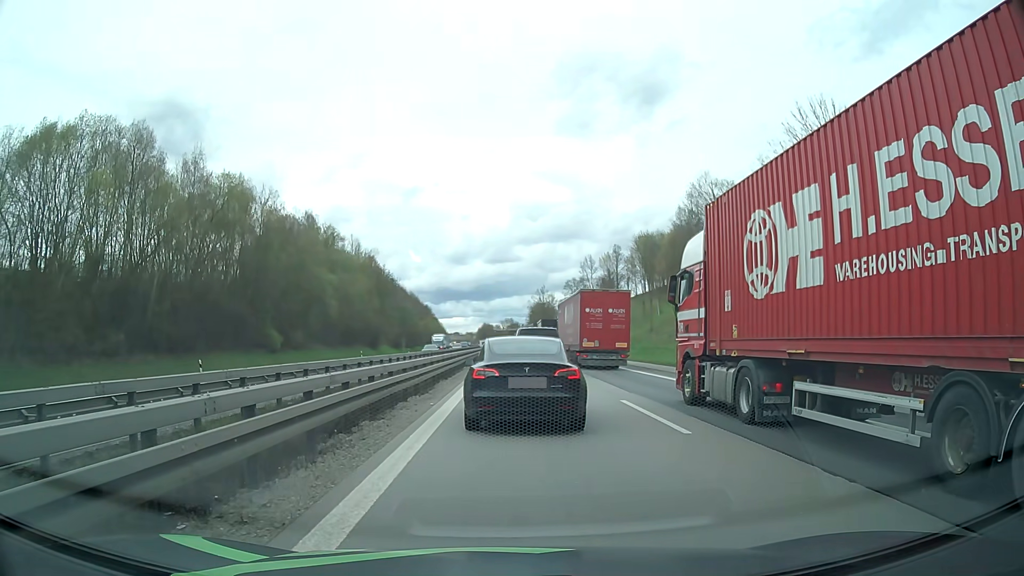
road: motorway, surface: asphalt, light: Day
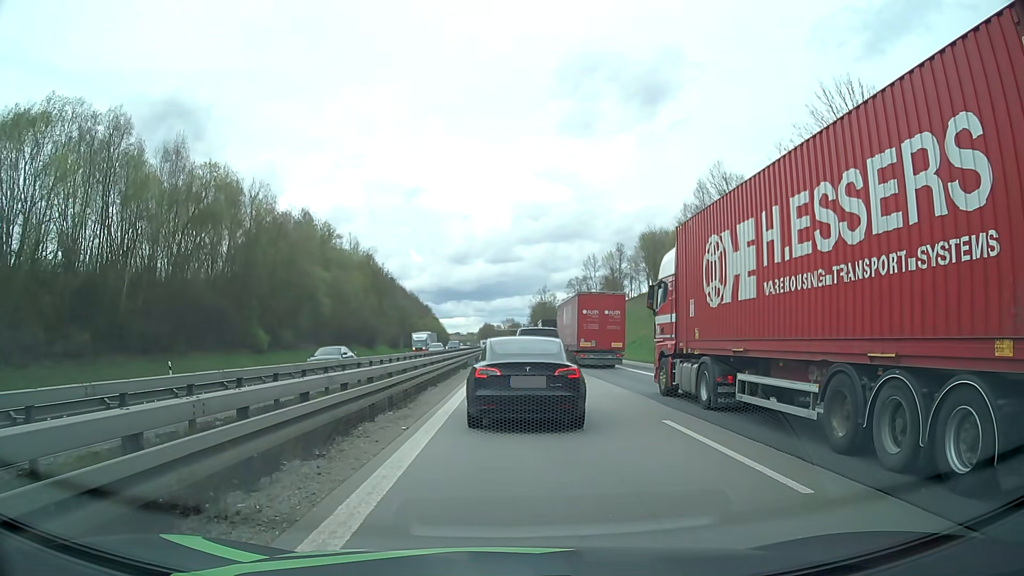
(0.0, +4.2) m; 0°
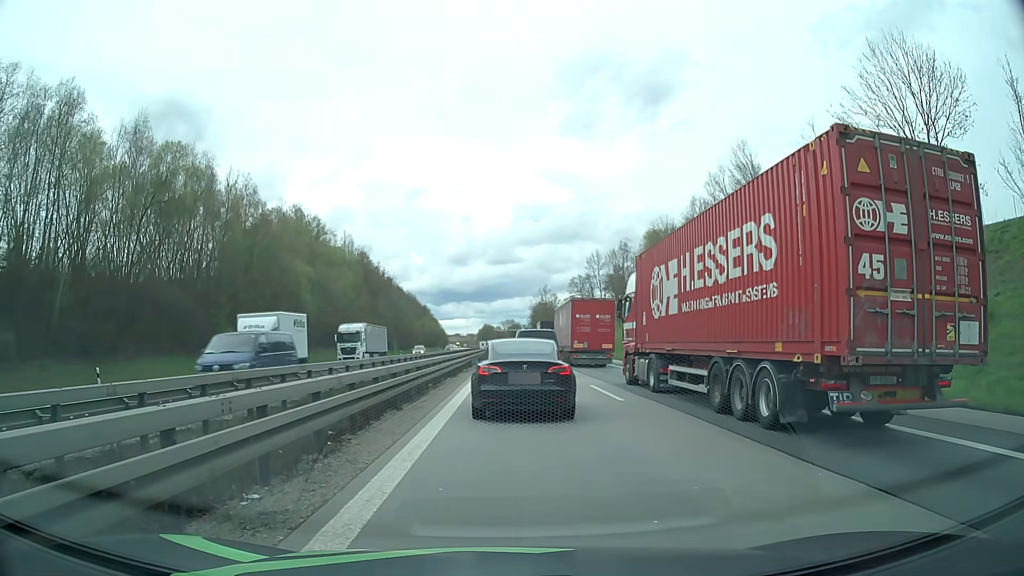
(0.0, +7.5) m; +1°
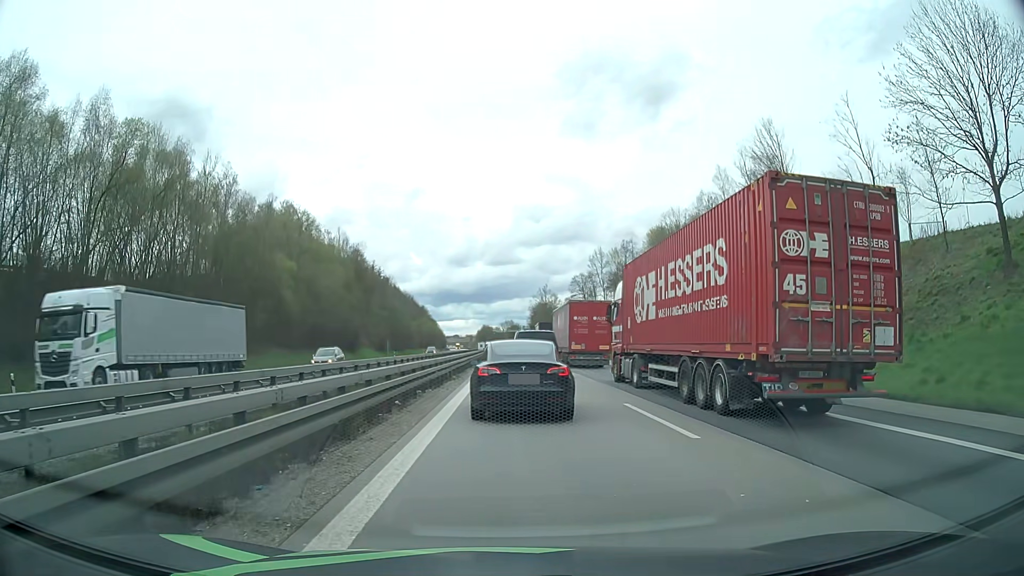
(-0.1, +6.7) m; -1°
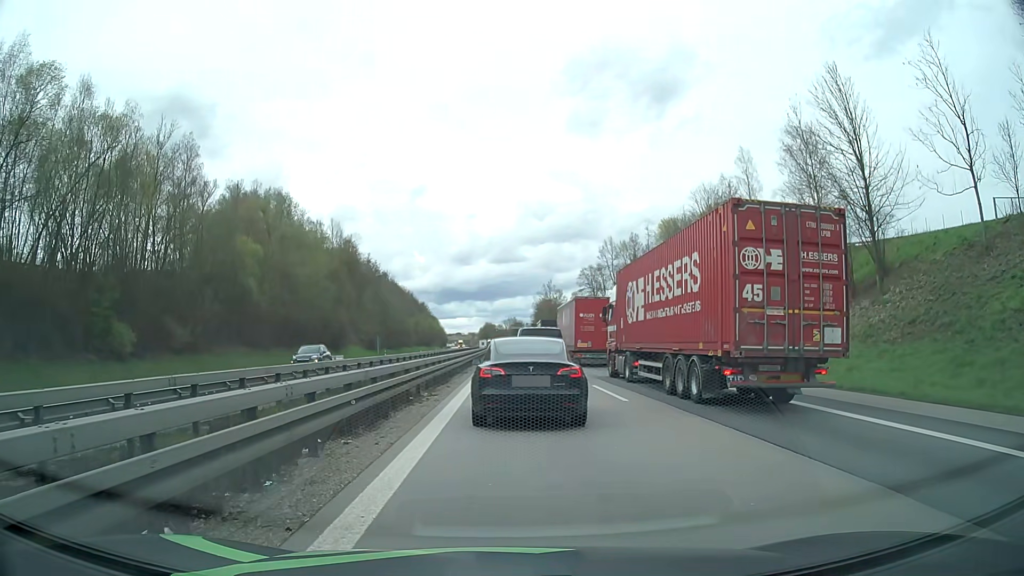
(0.0, +11.8) m; +1°
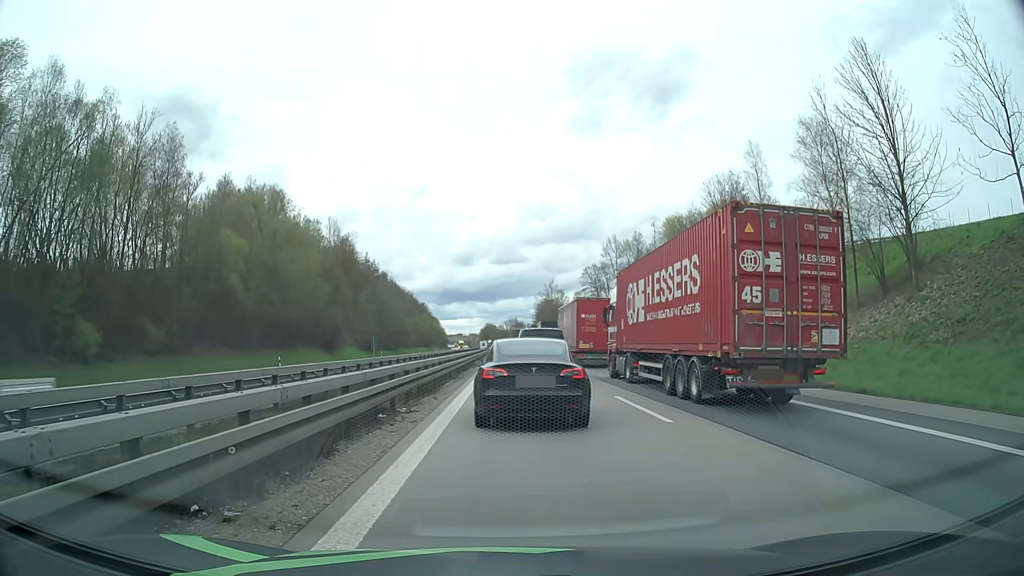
(0.0, +4.3) m; 0°
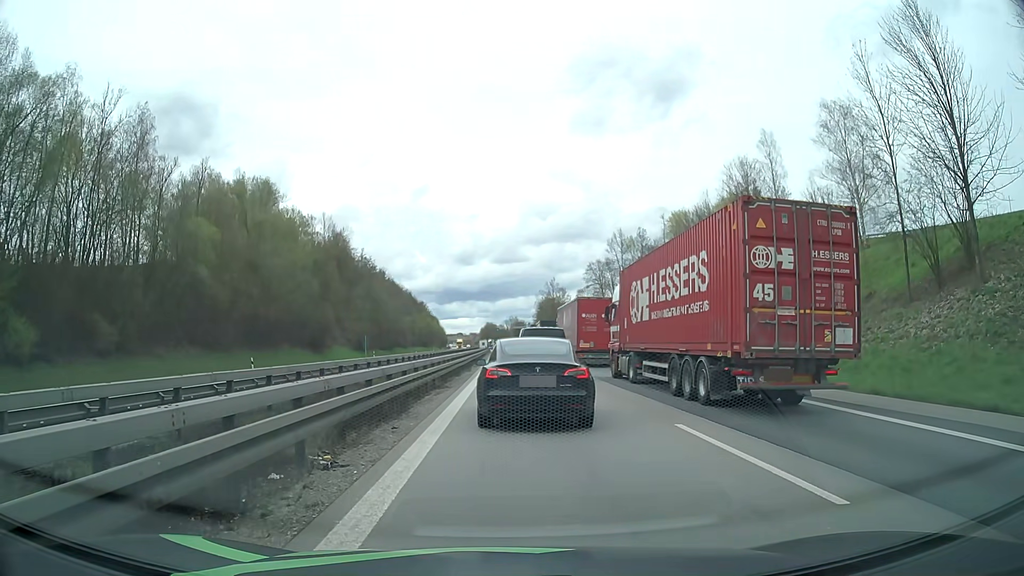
(0.0, +6.5) m; -1°
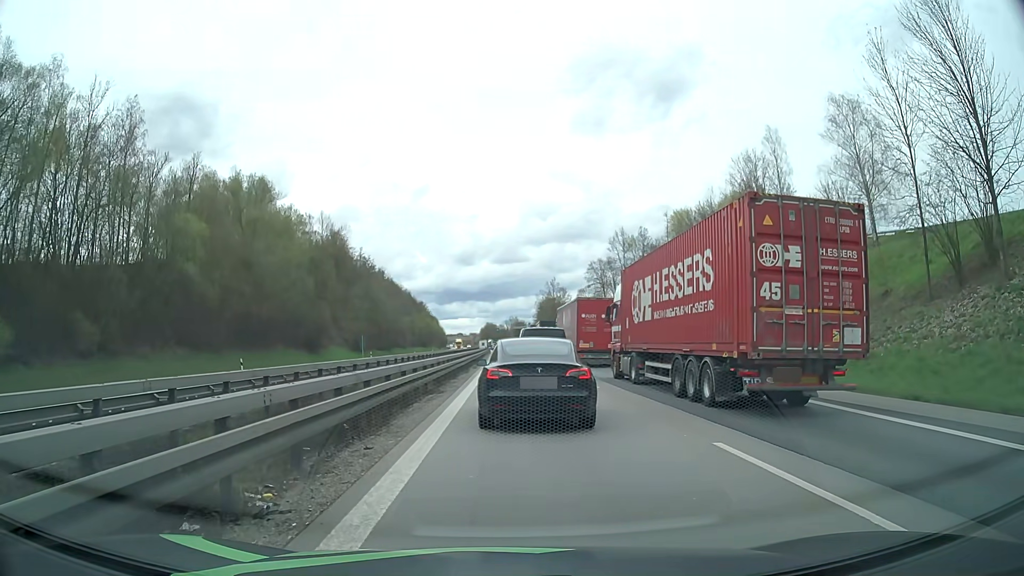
(0.0, +2.2) m; 0°
